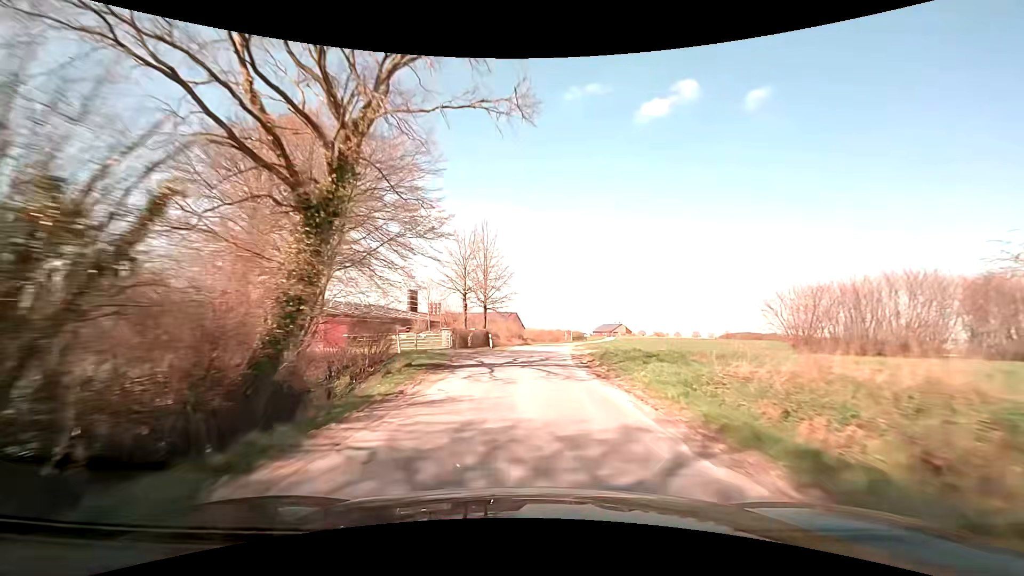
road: unclassified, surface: asphalt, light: Day
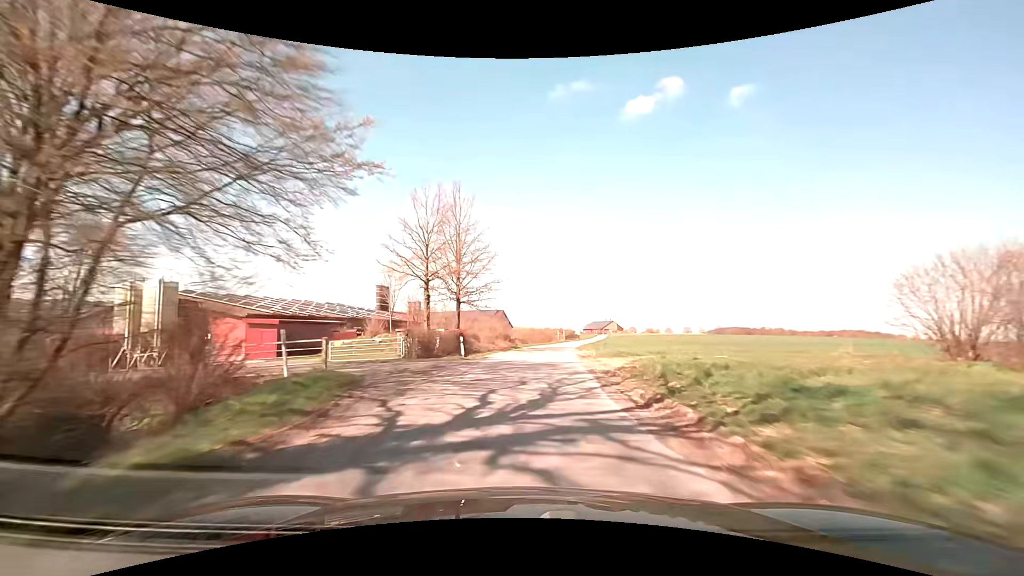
(+0.1, +12.1) m; +1°
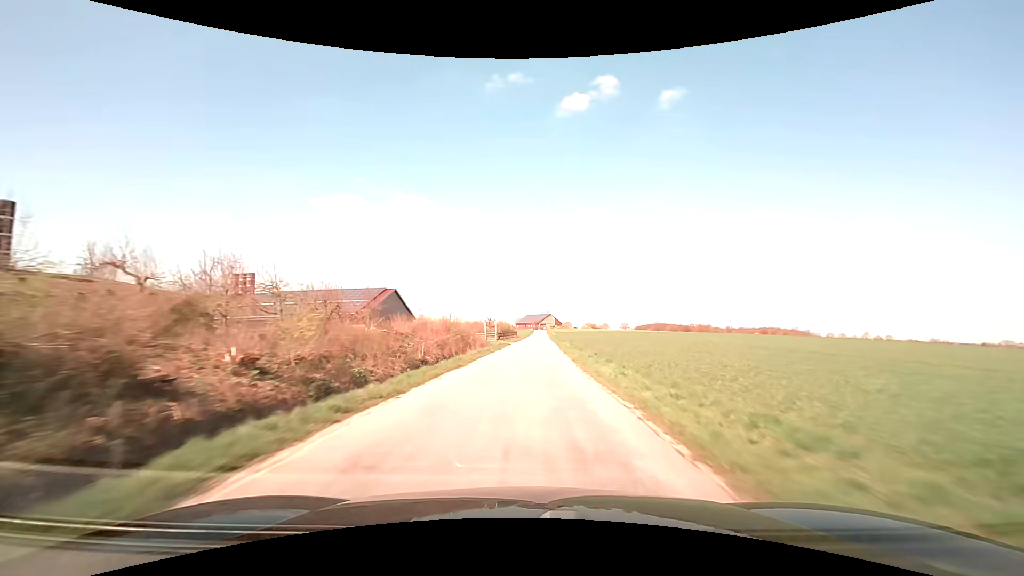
(+3.4, +51.4) m; +8°
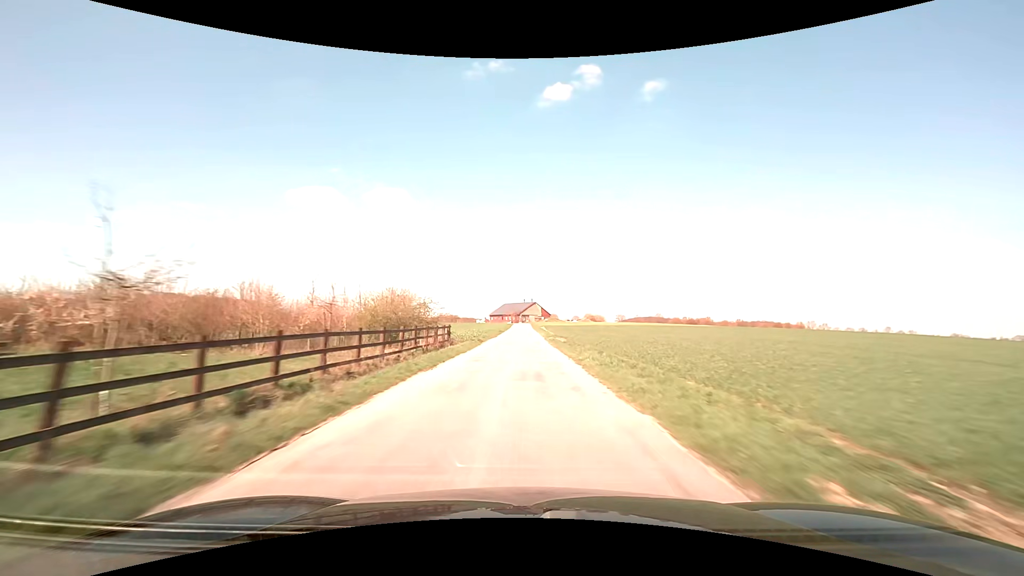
(+2.6, +72.3) m; +3°
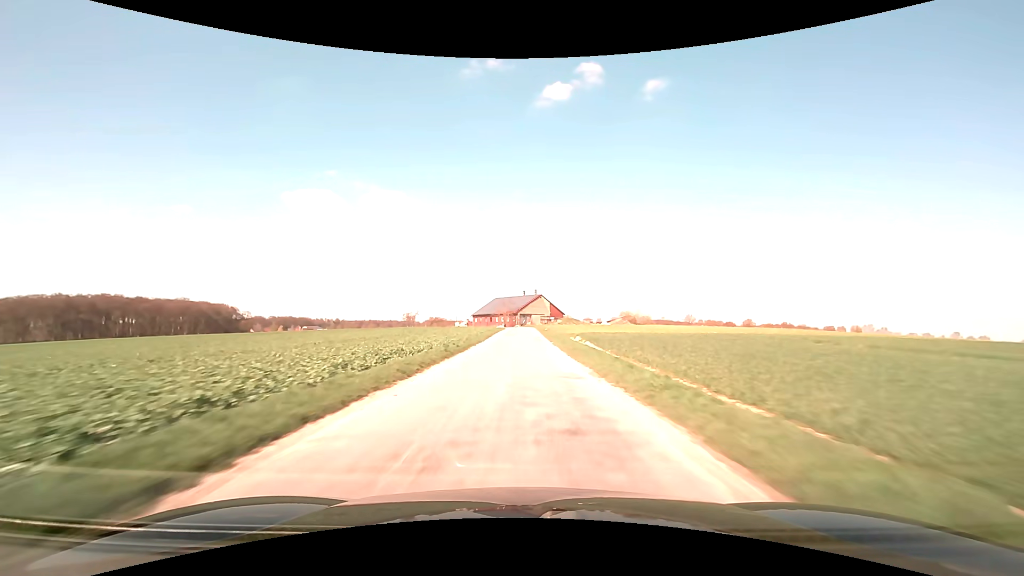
(-0.1, +72.9) m; 0°
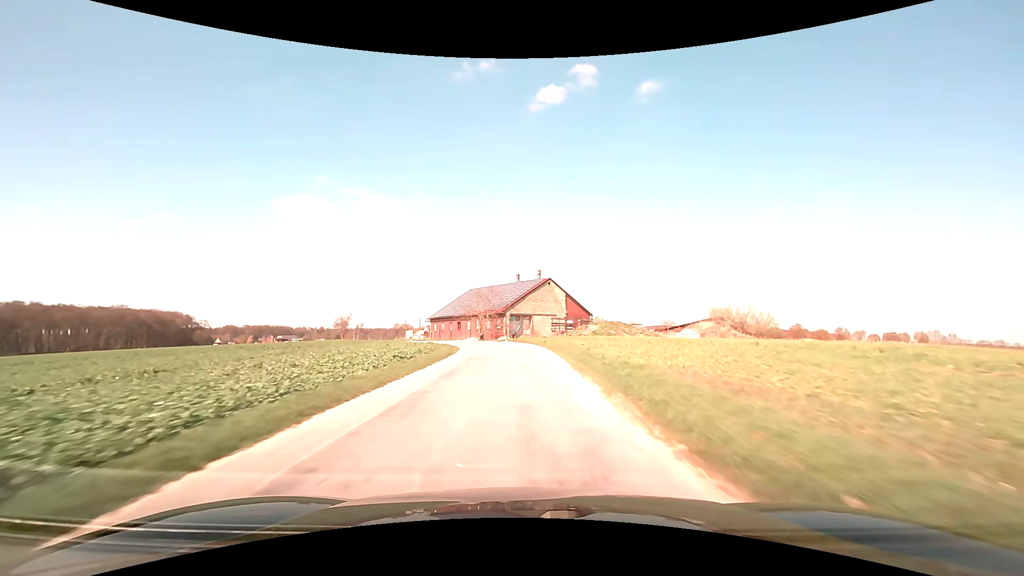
(+0.1, +63.2) m; 0°
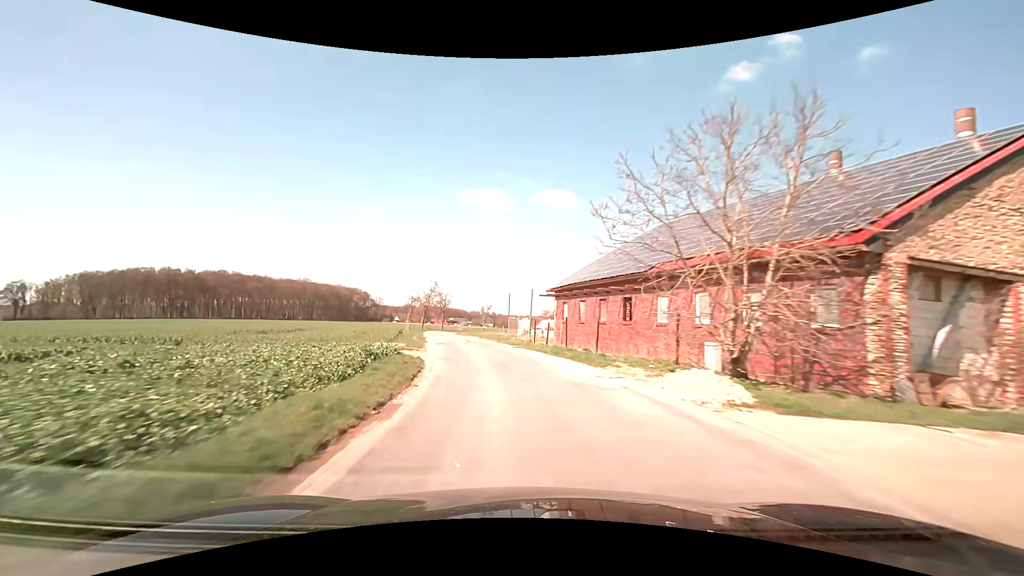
(-5.5, +54.1) m; -18°
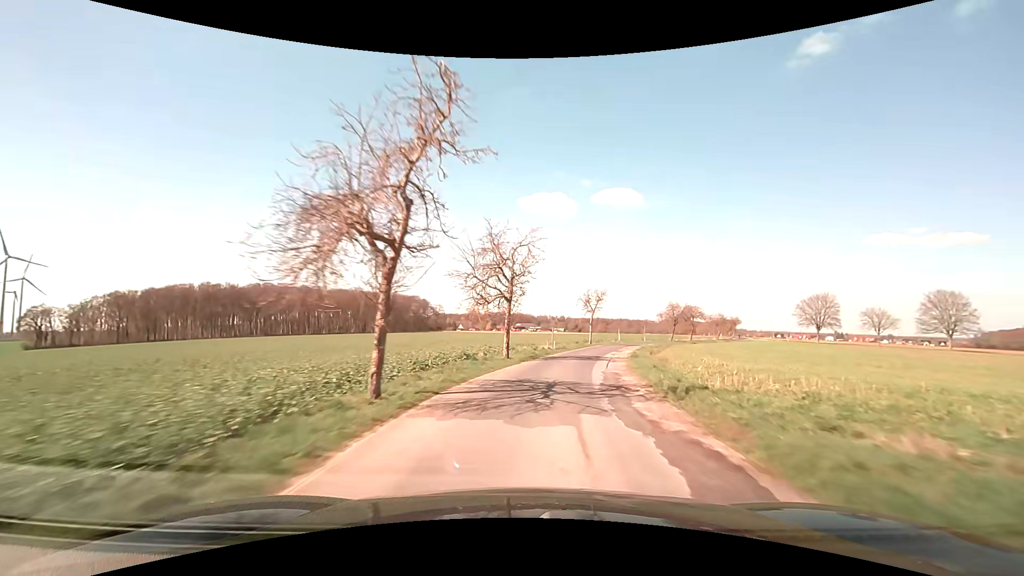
(-9.1, +53.9) m; -9°
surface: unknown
(0, +10) (+2, +20) (+3, +30) (+6, +39) (+9, +49) (+12, +58) (+17, +67) (+21, +76) (+26, +85) (+32, +93) m
